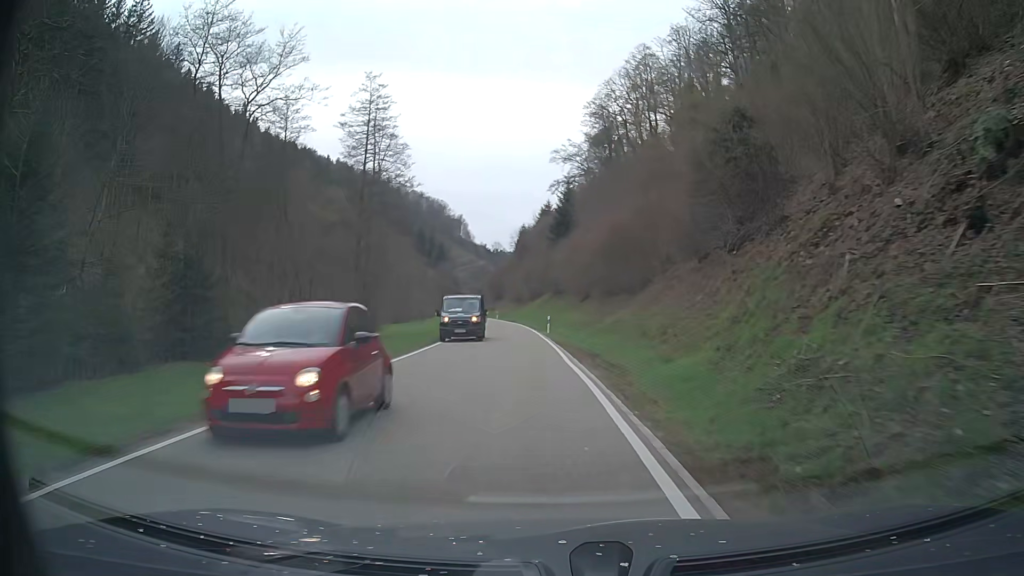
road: tertiary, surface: asphalt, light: Day
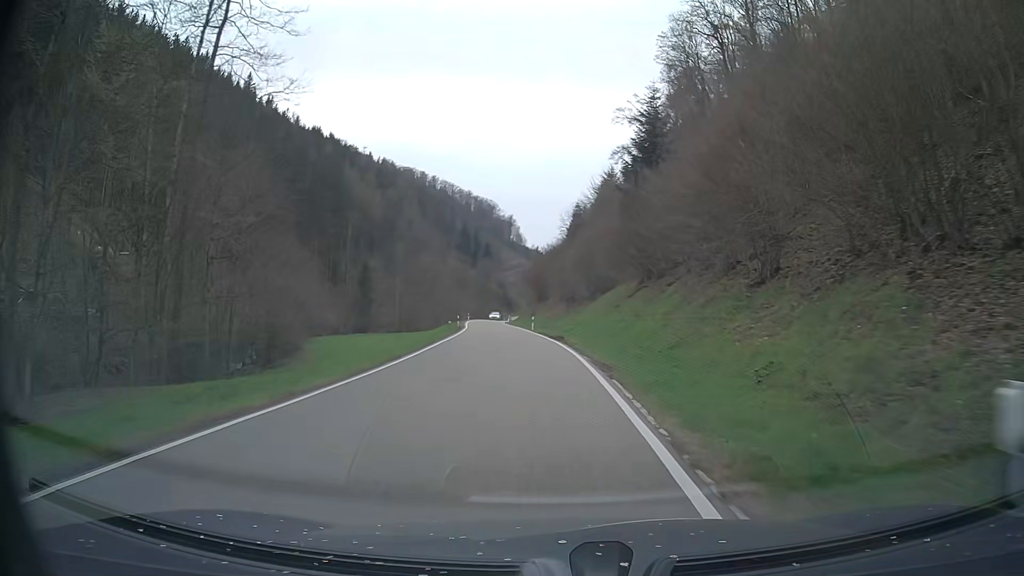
(-1.8, +40.3) m; -5°
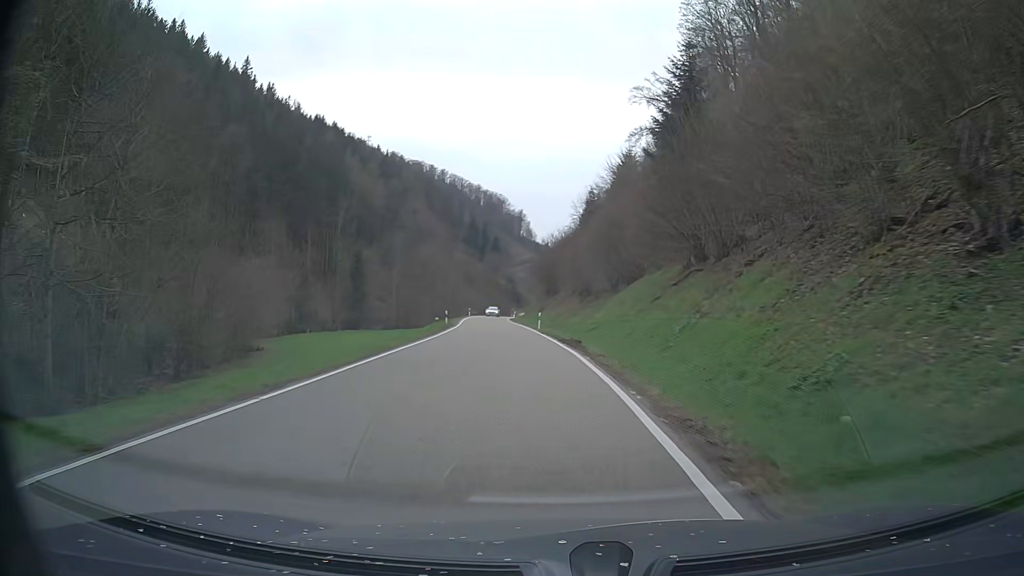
(0.0, +10.9) m; 0°
